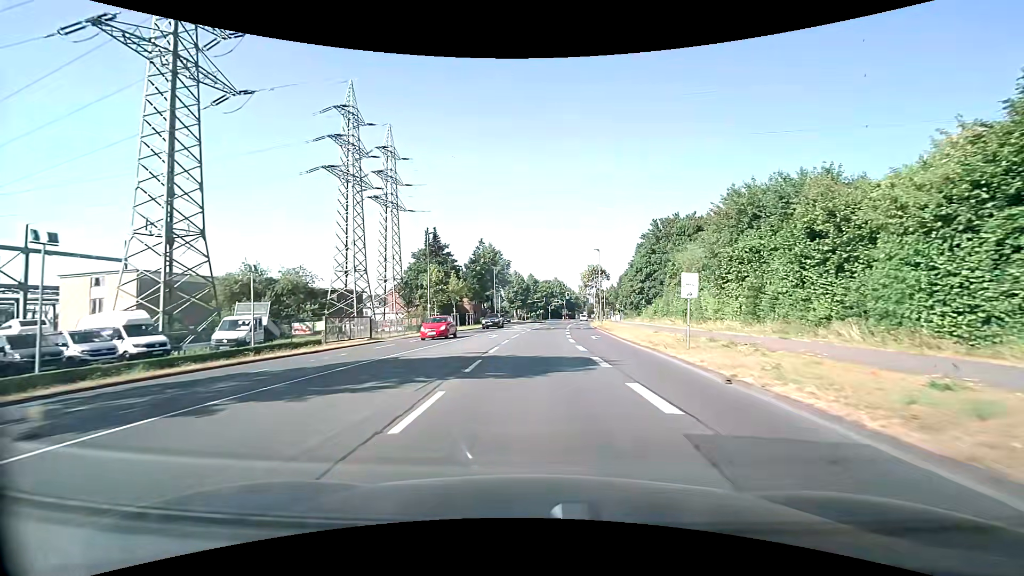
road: secondary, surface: asphalt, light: Day
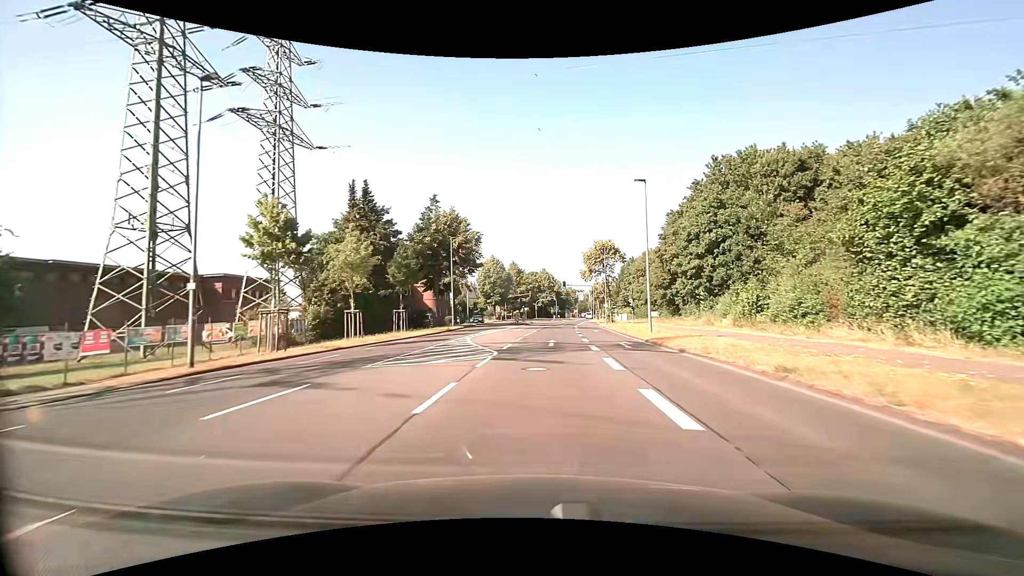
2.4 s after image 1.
(-0.1, +31.7) m; +1°
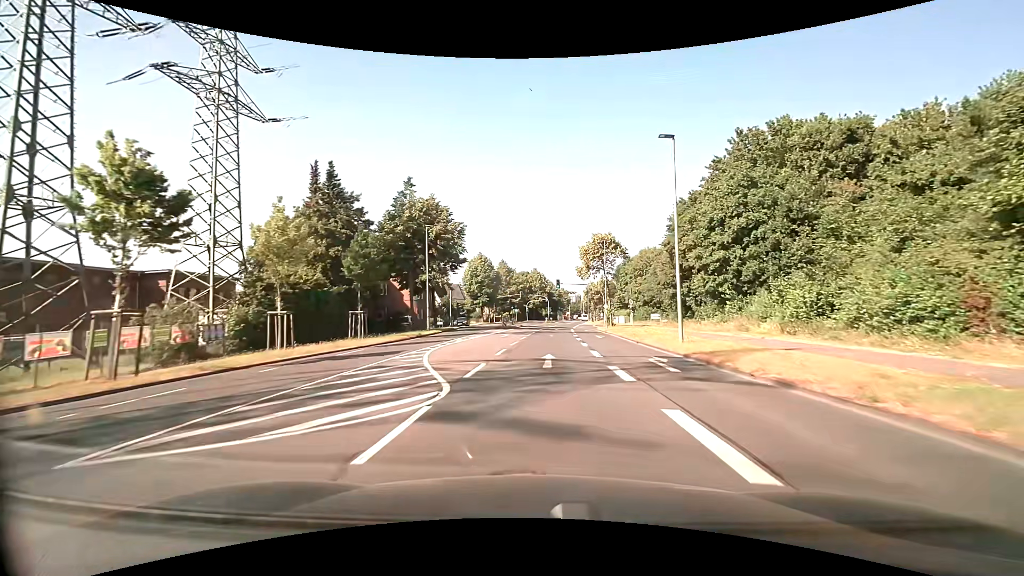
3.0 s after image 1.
(0.0, +8.0) m; +1°
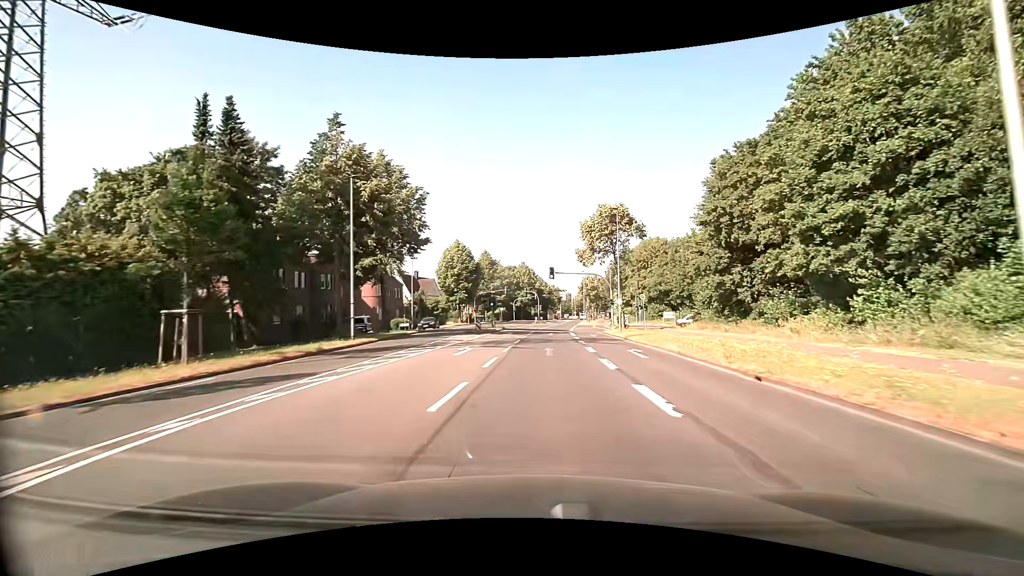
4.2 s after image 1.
(+0.2, +15.9) m; +1°
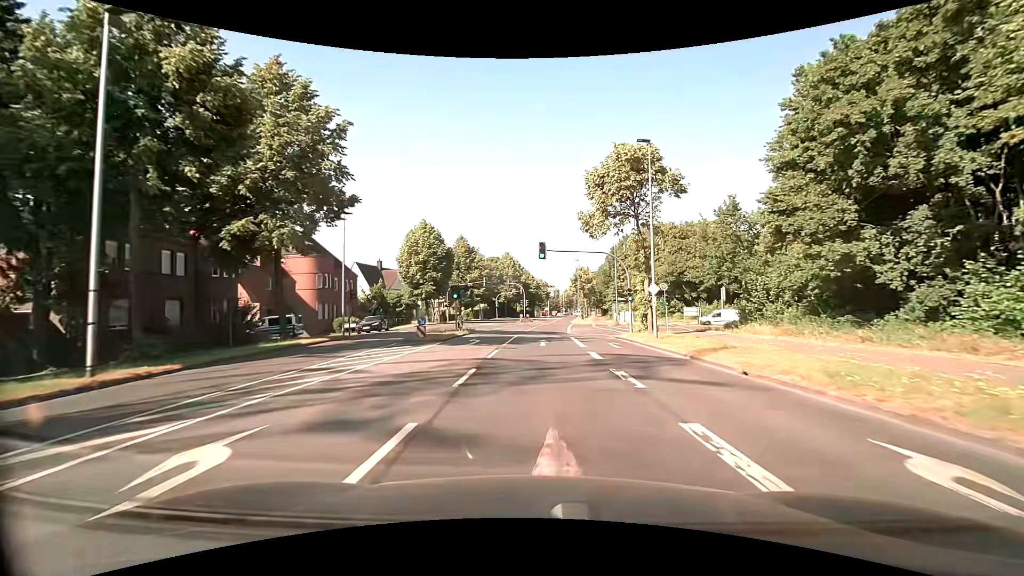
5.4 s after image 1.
(+0.1, +15.8) m; +1°
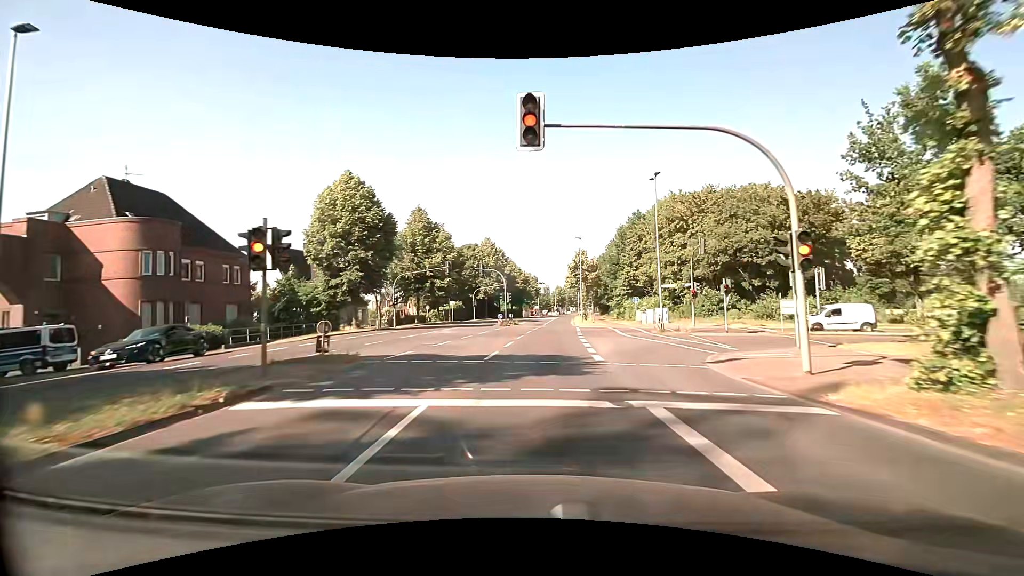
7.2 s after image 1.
(+0.3, +23.6) m; +2°
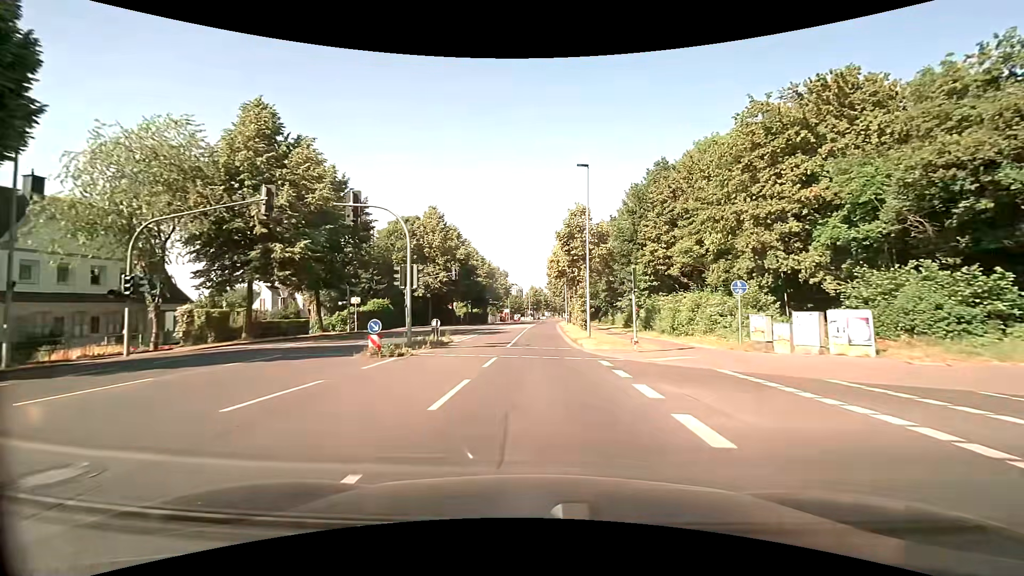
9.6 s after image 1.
(+0.7, +31.4) m; +3°
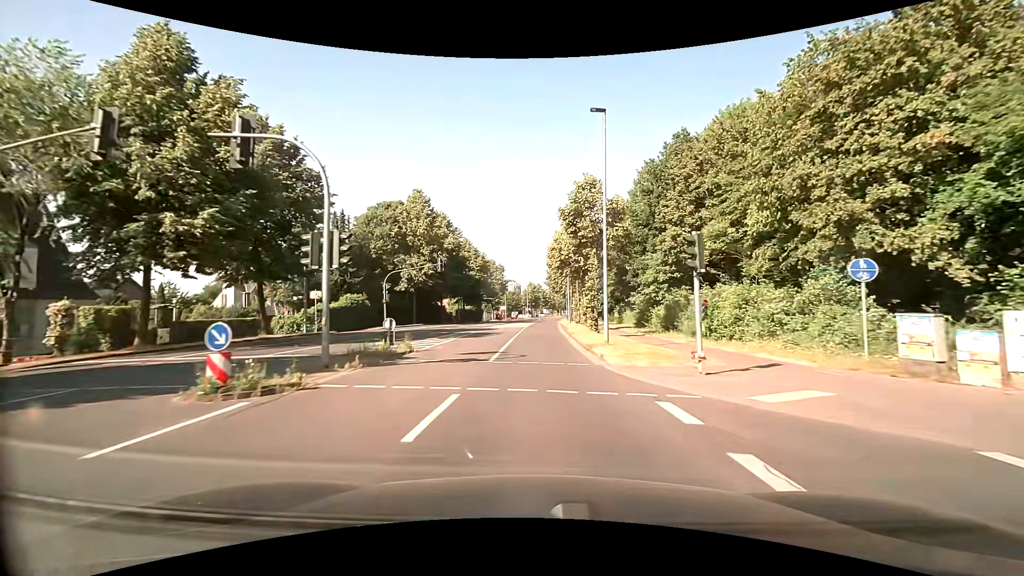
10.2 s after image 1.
(0.0, +7.8) m; 0°
(0, +10) (0, +20) (0, +30) (0, +40) (+1, +50) (+1, +60) (+1, +70) (+2, +80) (+3, +90) (+3, +100) m
